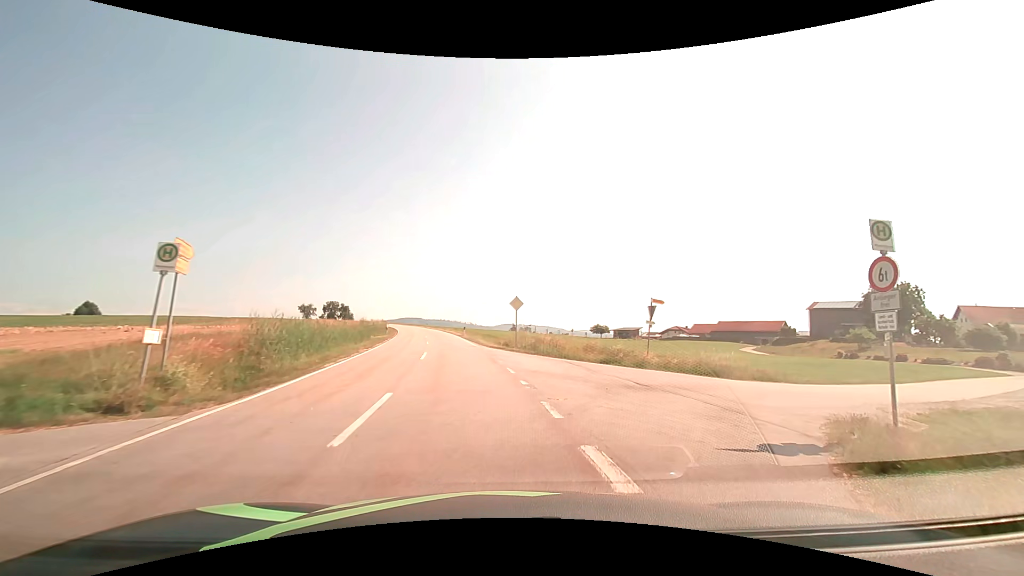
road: tertiary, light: Day
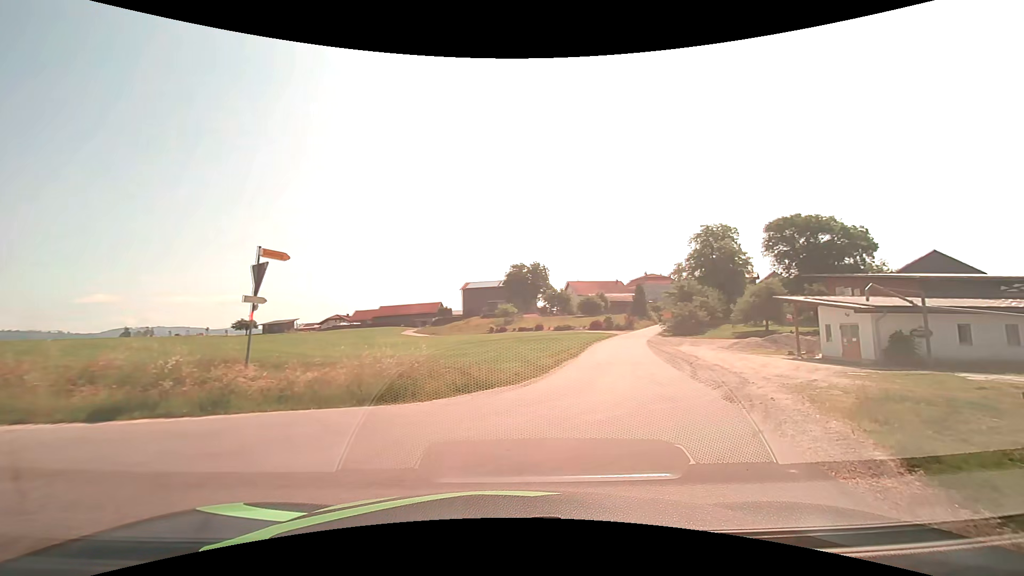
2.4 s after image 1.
(+3.4, +11.9) m; +37°
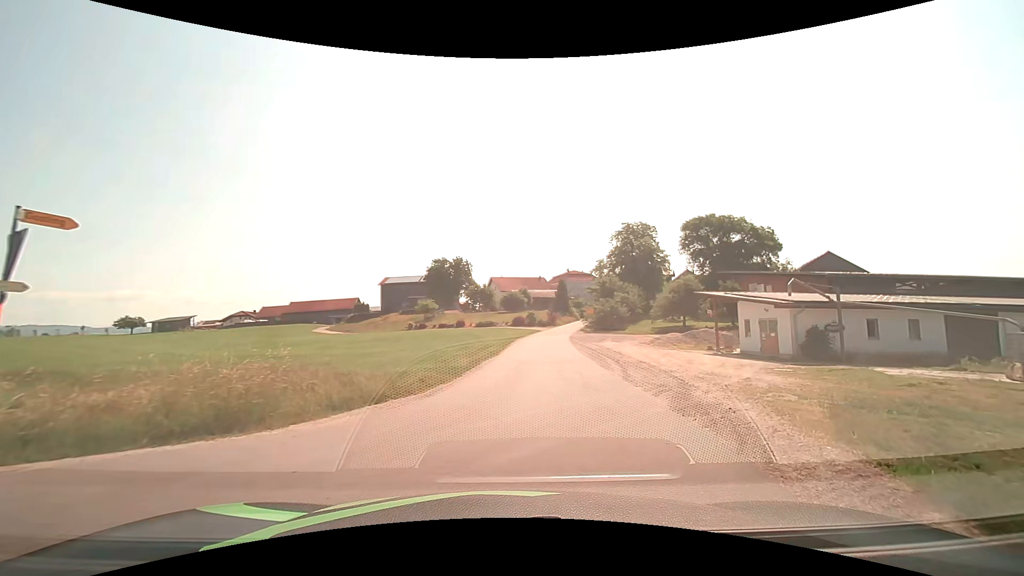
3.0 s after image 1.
(+0.2, +2.8) m; +10°
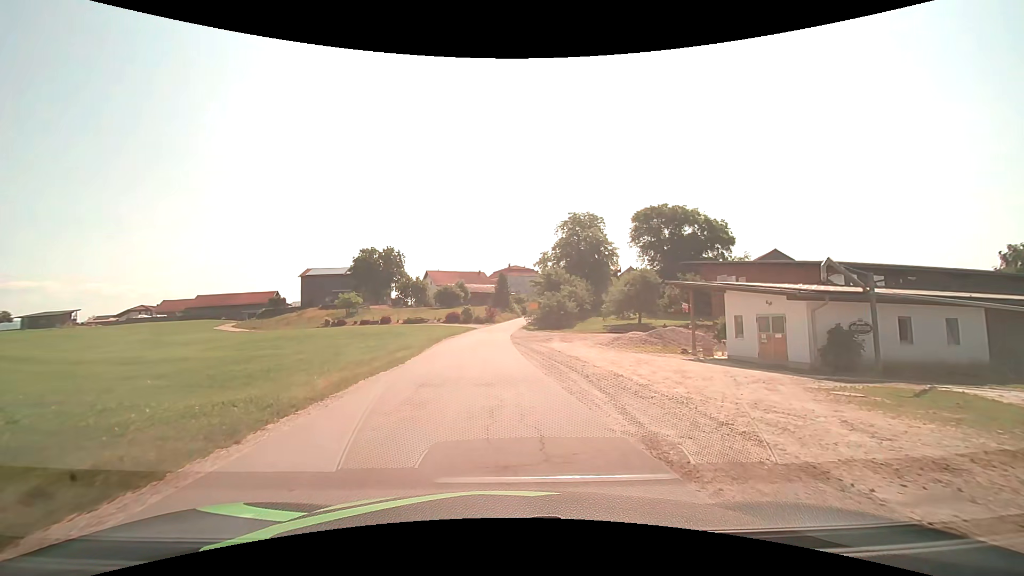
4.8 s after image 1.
(+0.7, +9.5) m; +6°
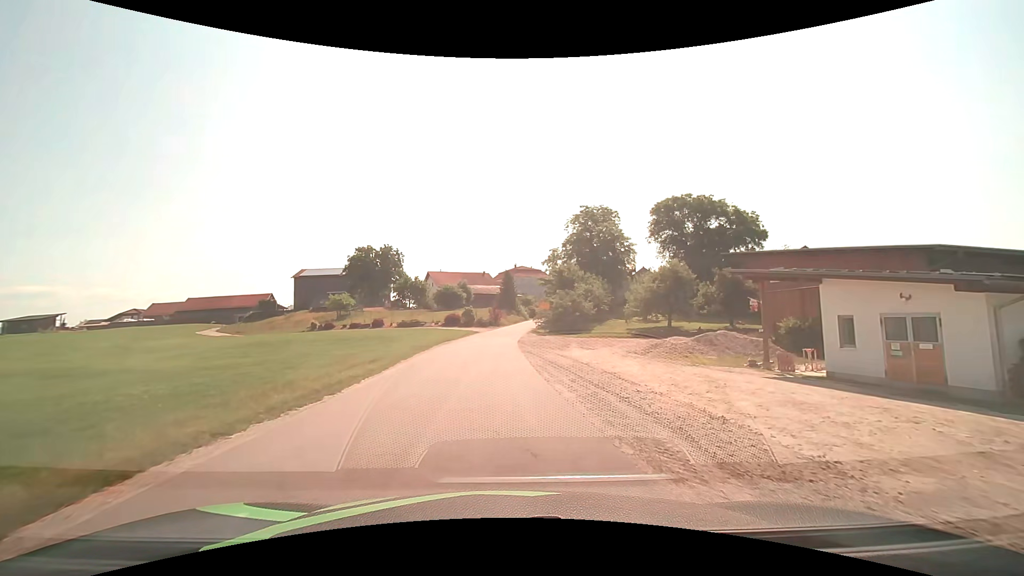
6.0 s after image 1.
(-0.1, +8.1) m; -1°
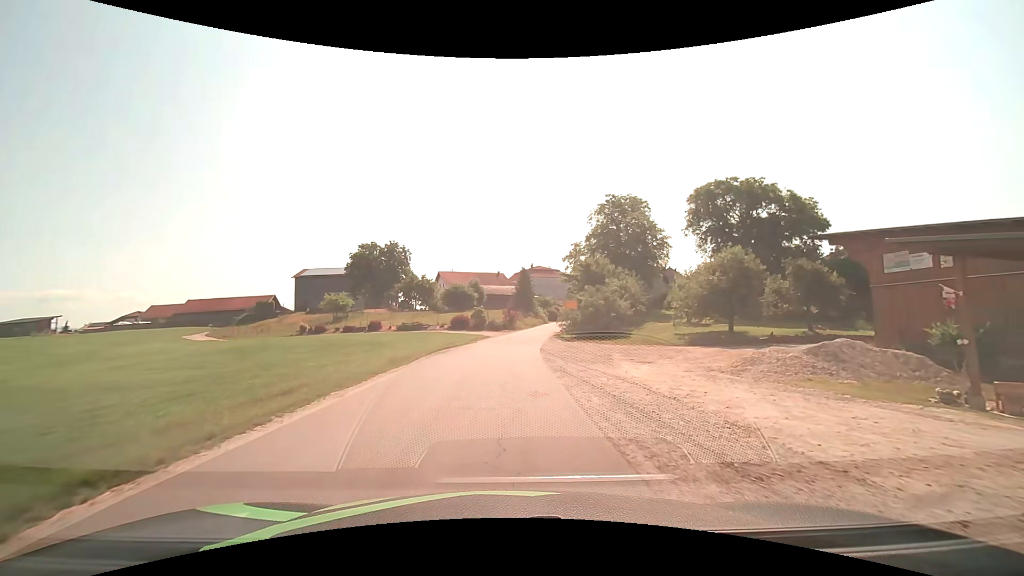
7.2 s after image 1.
(-0.1, +9.5) m; -2°
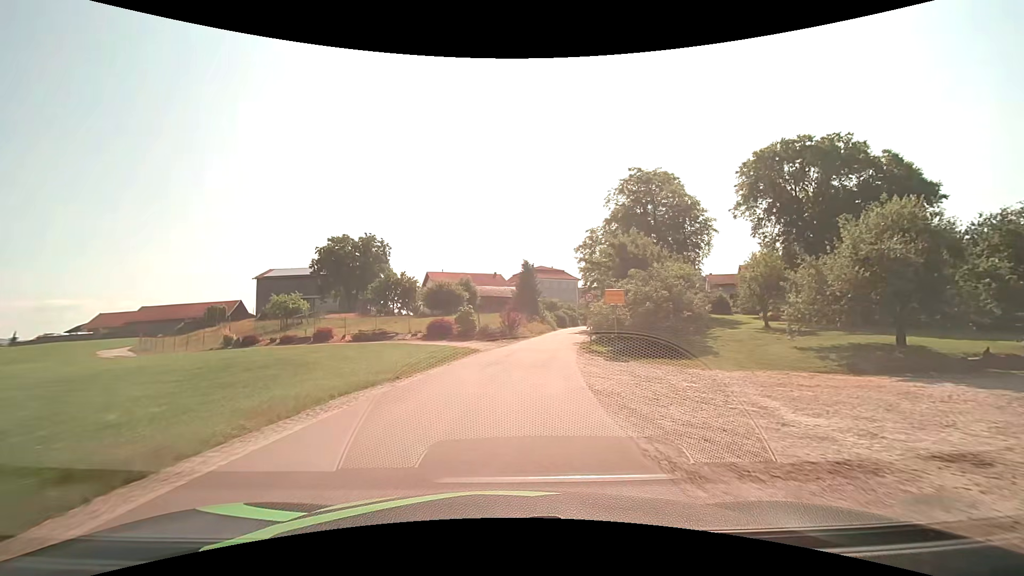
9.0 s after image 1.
(-0.1, +16.1) m; 0°
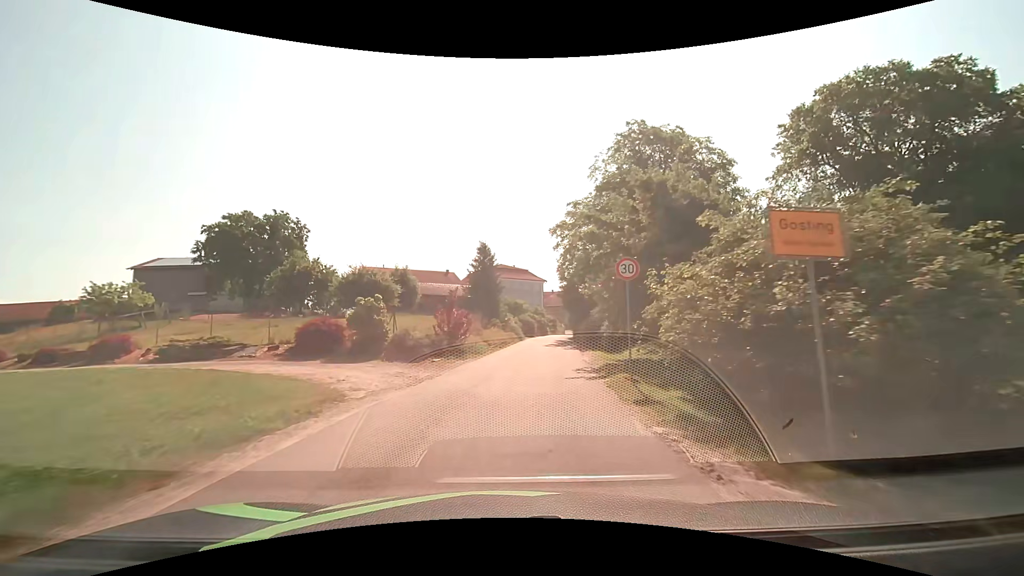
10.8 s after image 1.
(+0.6, +17.4) m; +4°
